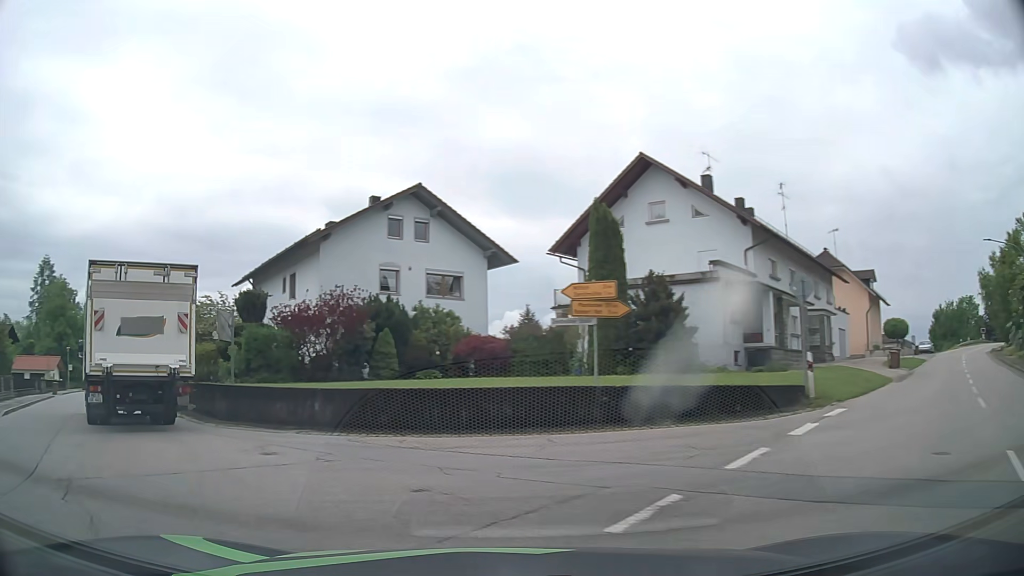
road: secondary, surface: asphalt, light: Day
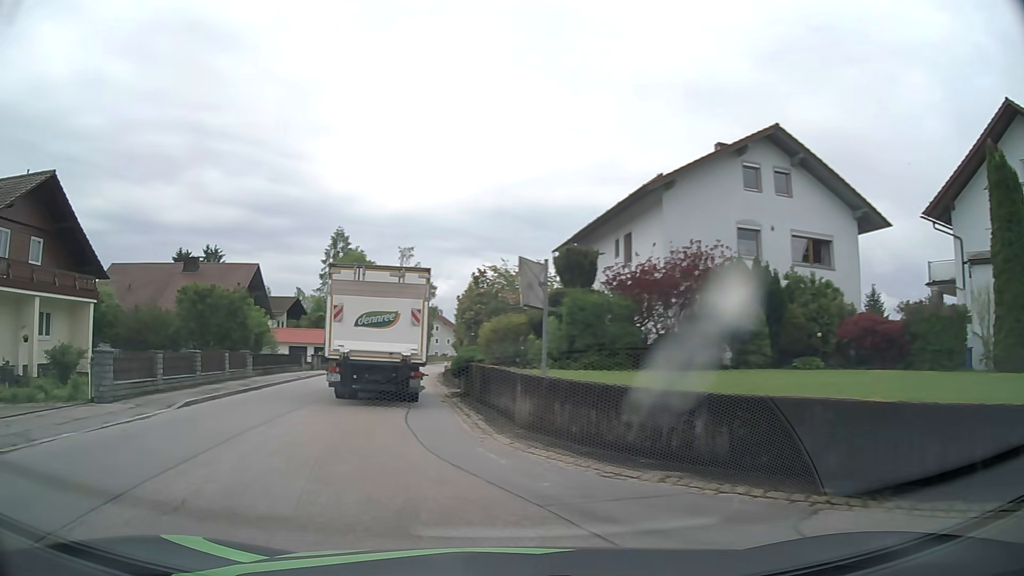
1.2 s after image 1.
(-1.6, +6.8) m; -27°
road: tertiary
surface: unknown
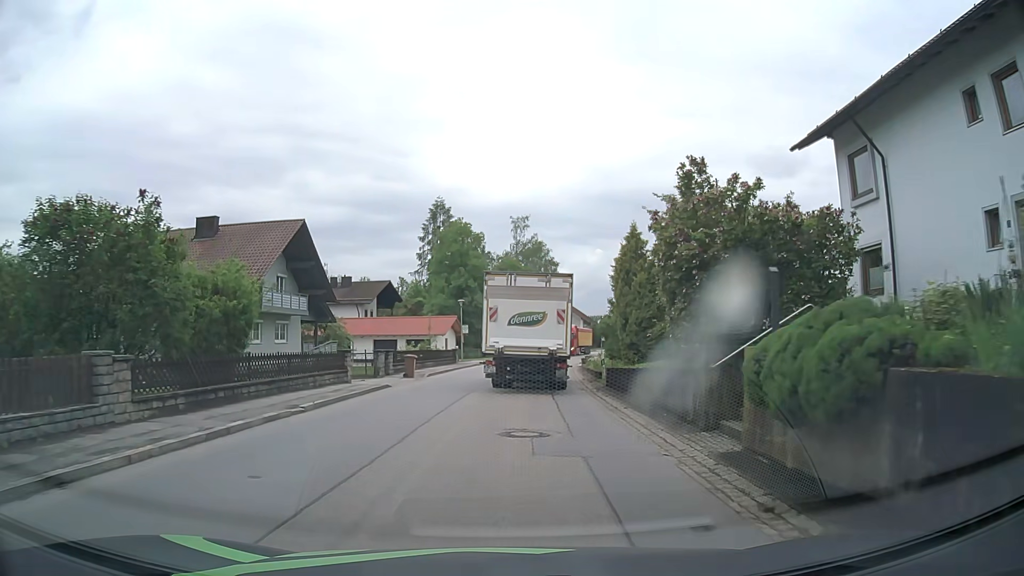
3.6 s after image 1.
(-3.3, +18.9) m; -10°
(0, +10) (+1, +20) (+1, +30) (+2, +40) (+3, +50) (+4, +60) (+6, +70) (+8, +79) (+10, +89) (+13, +99) m
